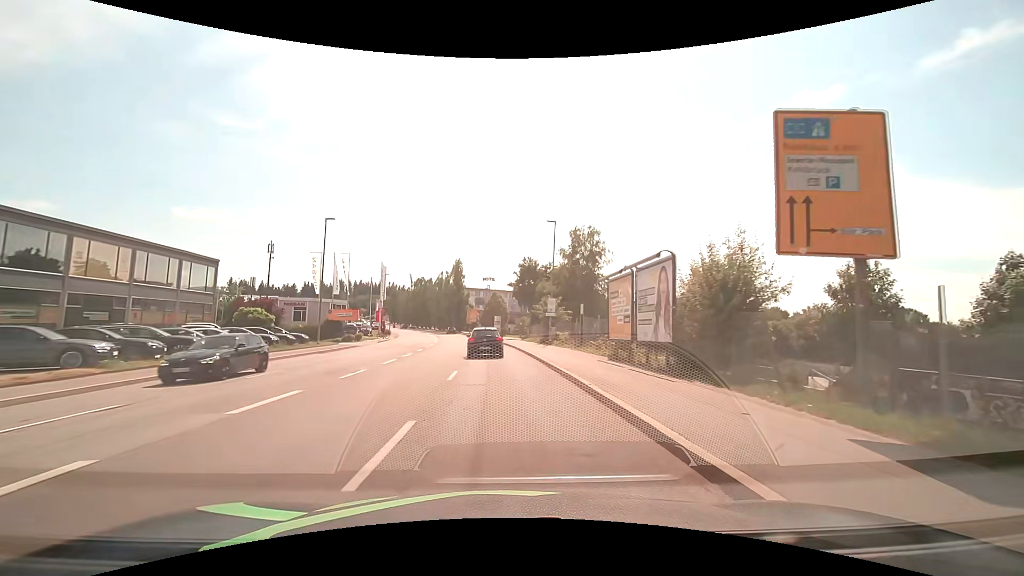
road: tertiary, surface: asphalt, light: Day
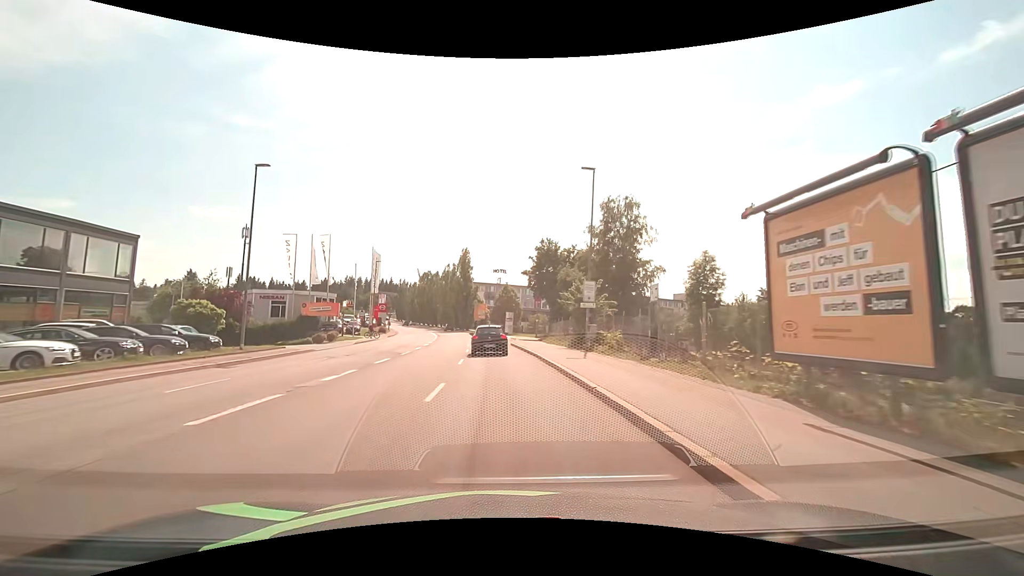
(-0.2, +13.3) m; -2°
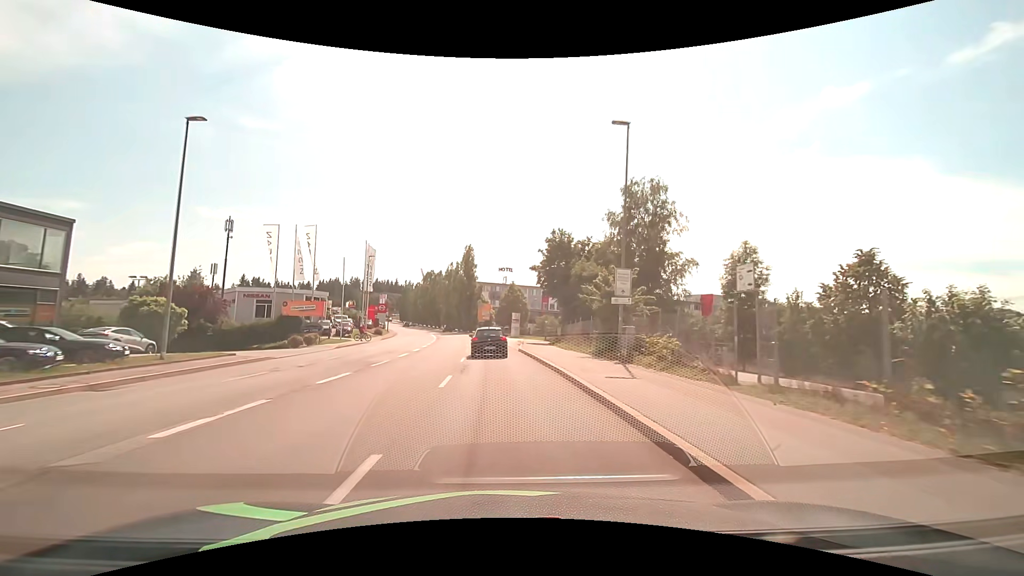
(0.0, +6.6) m; 0°
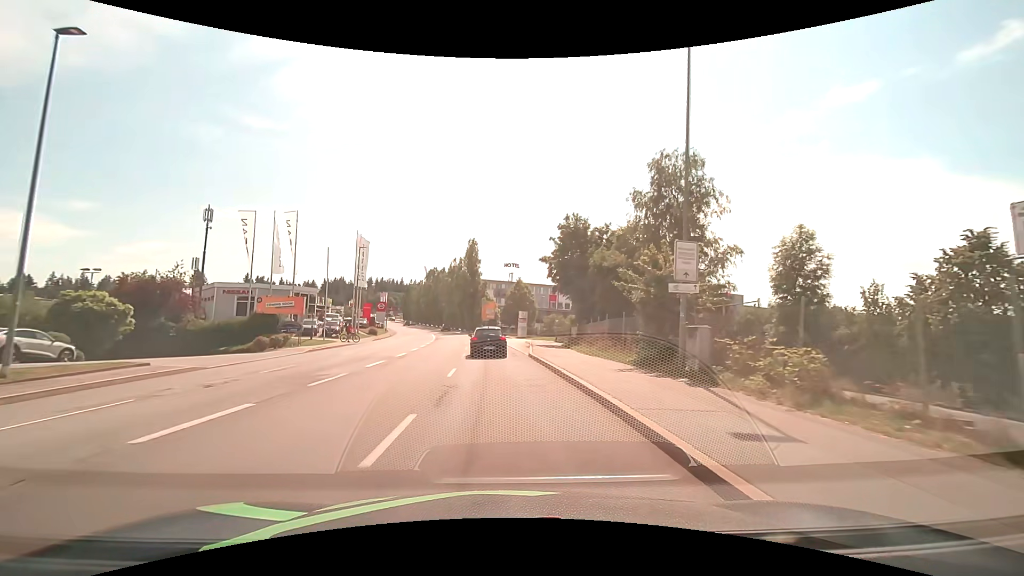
(-0.1, +6.6) m; -1°
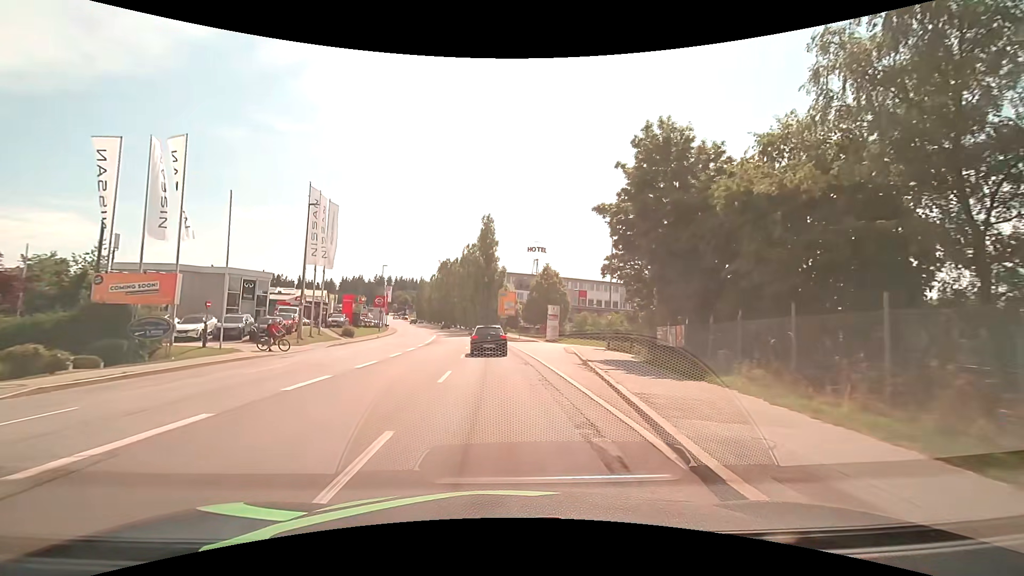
(-0.4, +20.1) m; -3°
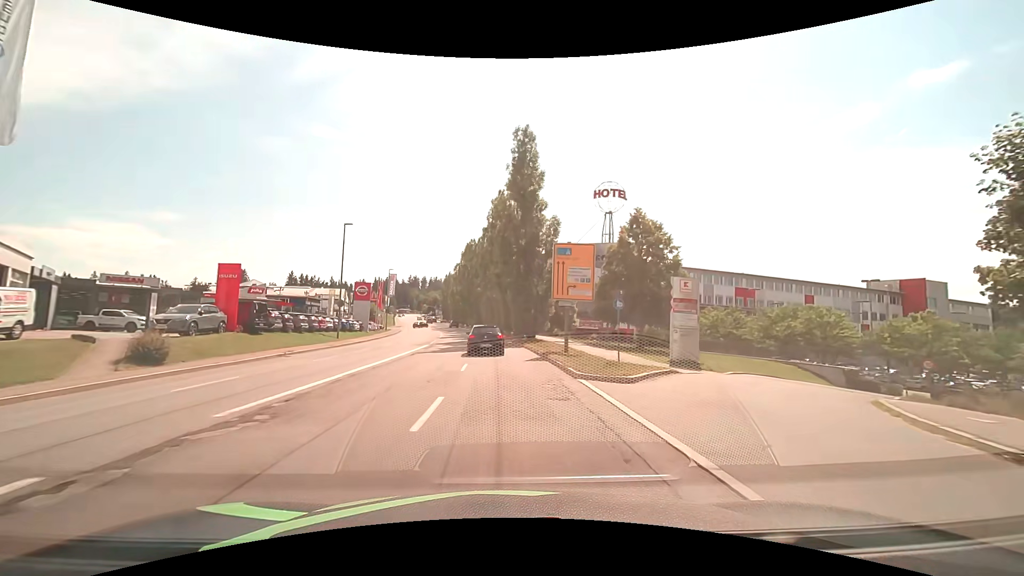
(-1.2, +33.5) m; -4°
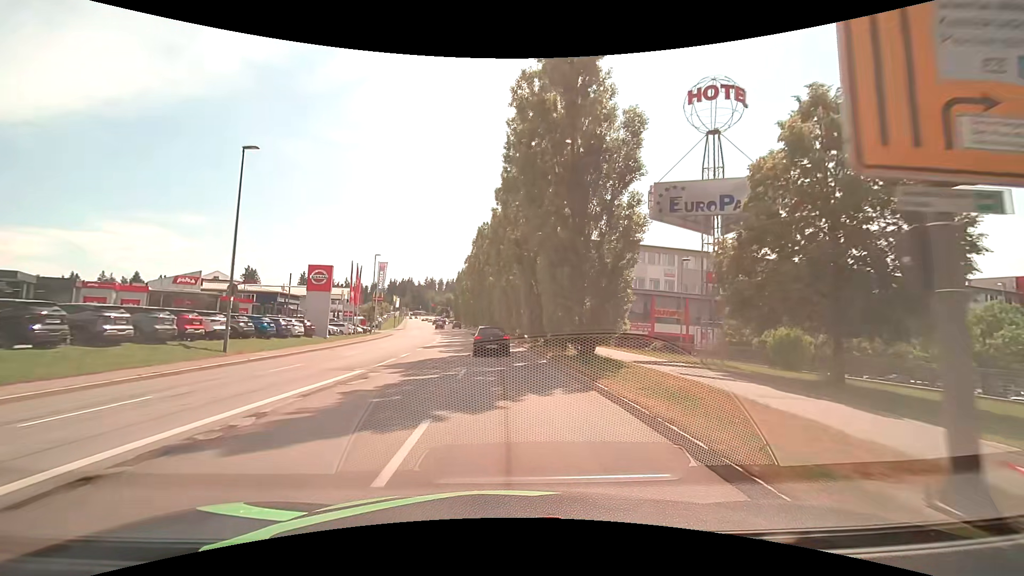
(-0.5, +20.1) m; -3°
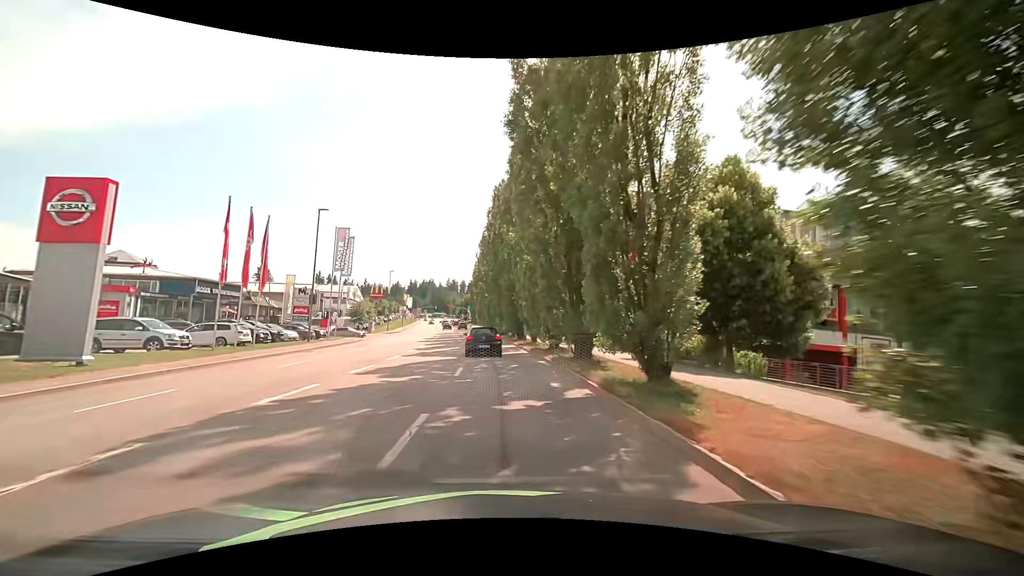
(-0.5, +26.7) m; -3°
(0, +10) (-1, +20) (-1, +30) (-2, +40) (-3, +50) (-4, +60) (-5, +70) (-6, +80) (-8, +90) (-9, +100) m
